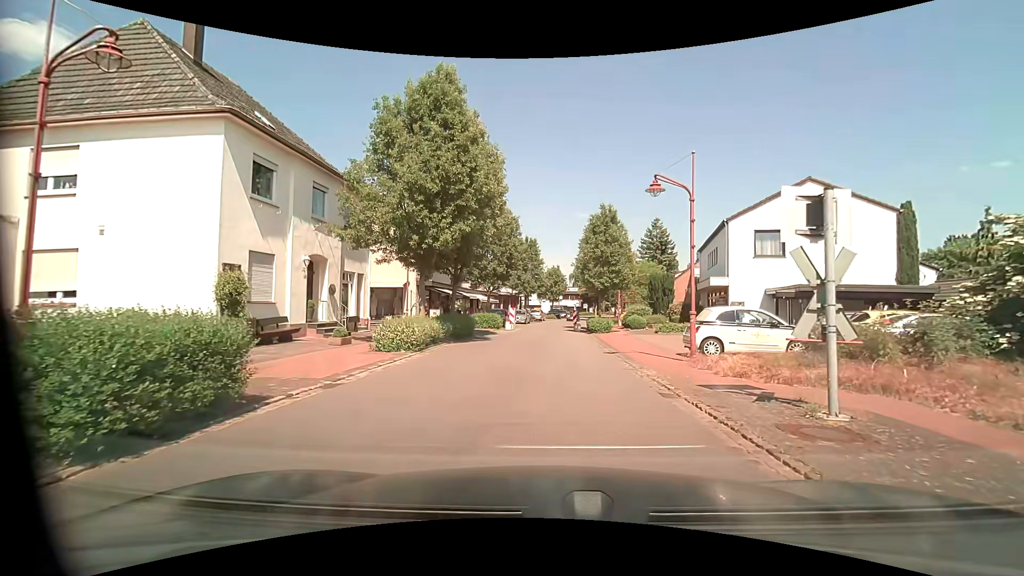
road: residential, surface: asphalt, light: Day
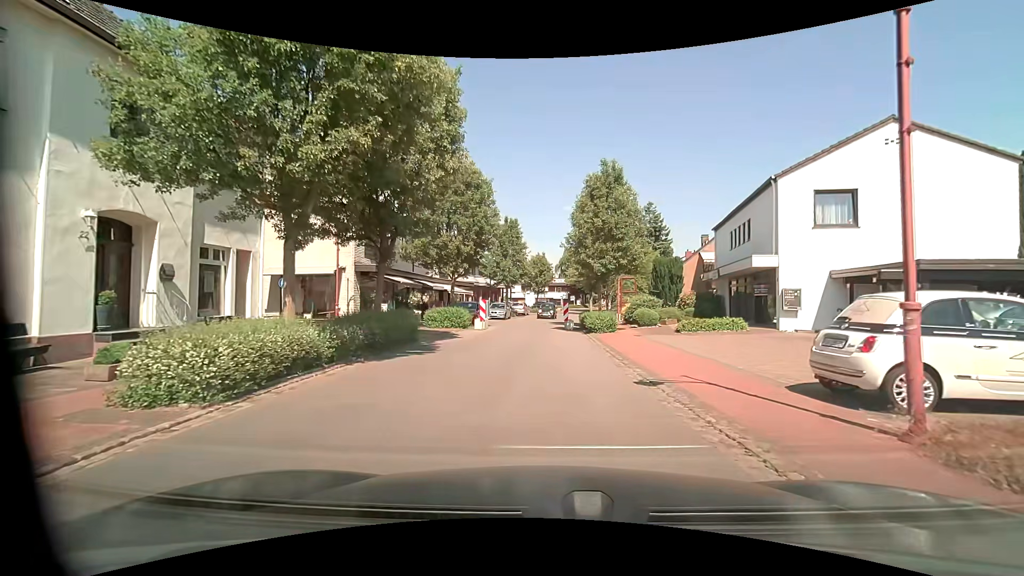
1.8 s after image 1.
(+0.3, +8.5) m; +3°
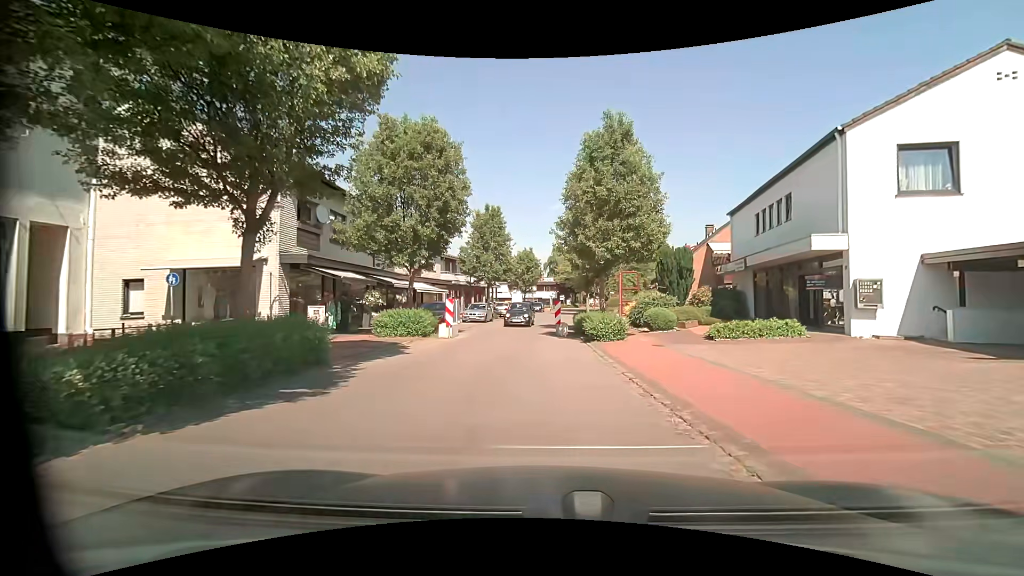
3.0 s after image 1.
(0.0, +6.0) m; +2°
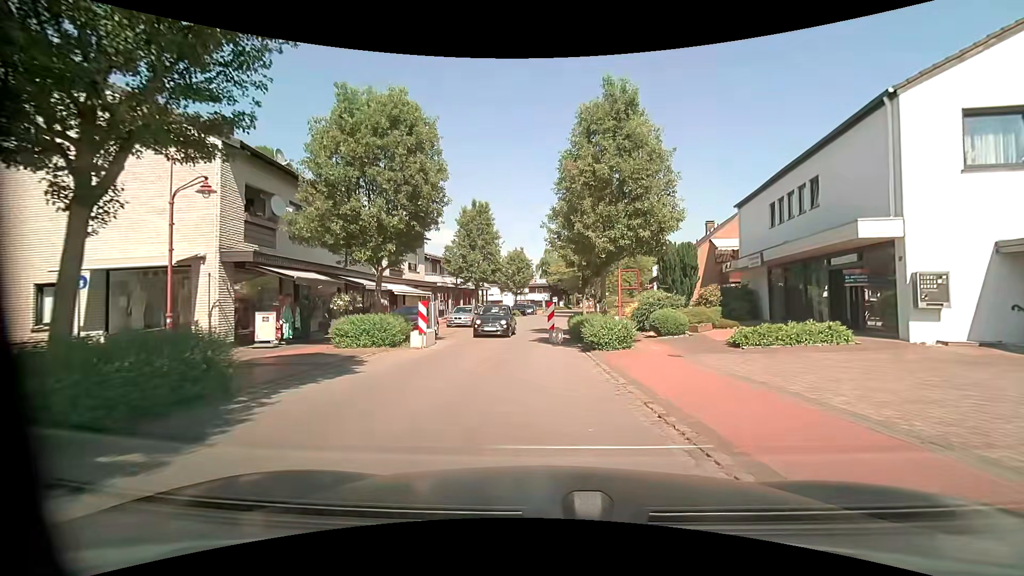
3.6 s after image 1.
(0.0, +2.9) m; +1°
